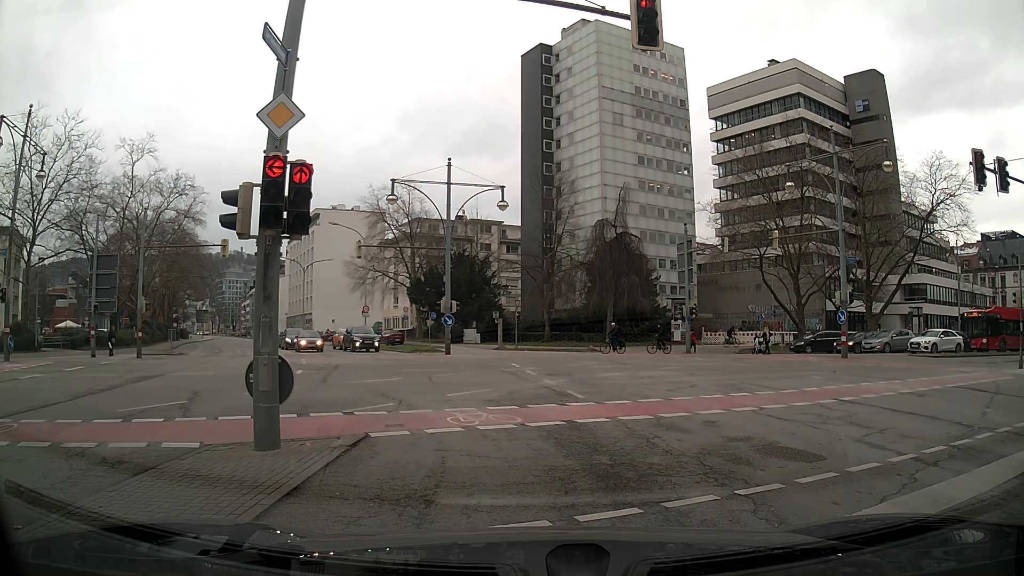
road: secondary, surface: asphalt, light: Day
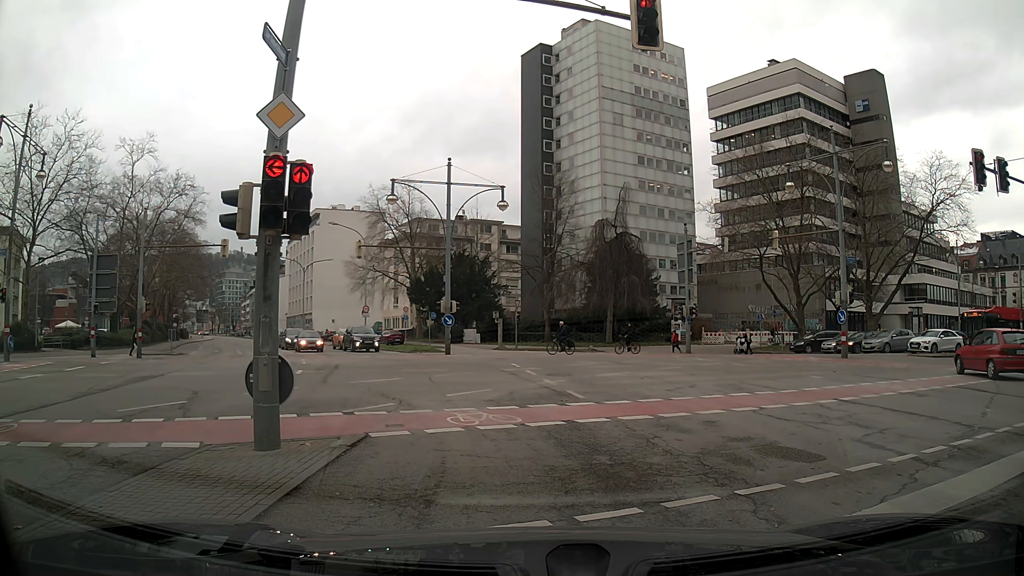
(0.0, 0.0) m; 0°
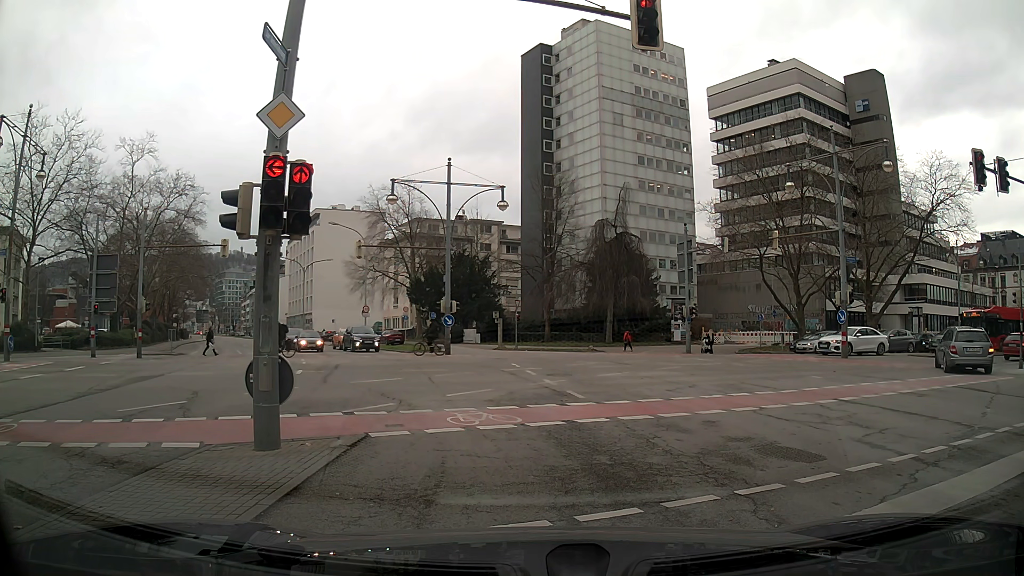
(0.0, 0.0) m; 0°
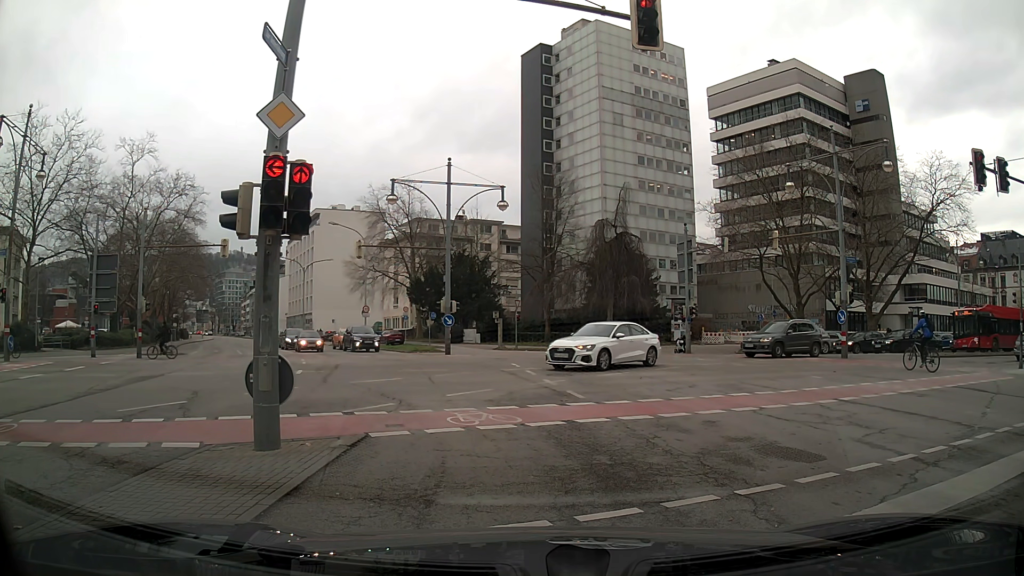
(0.0, 0.0) m; 0°
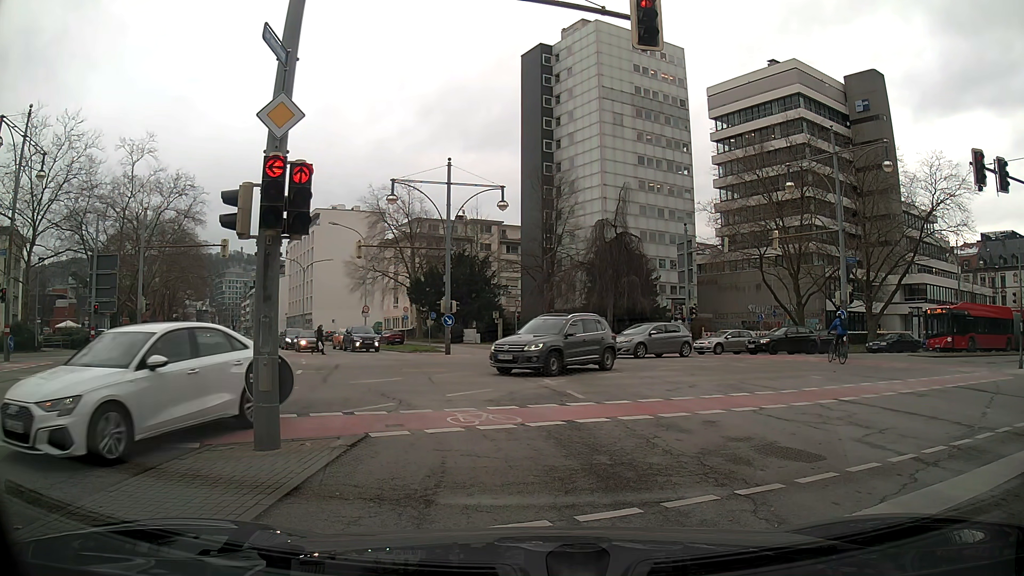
(0.0, 0.0) m; 0°
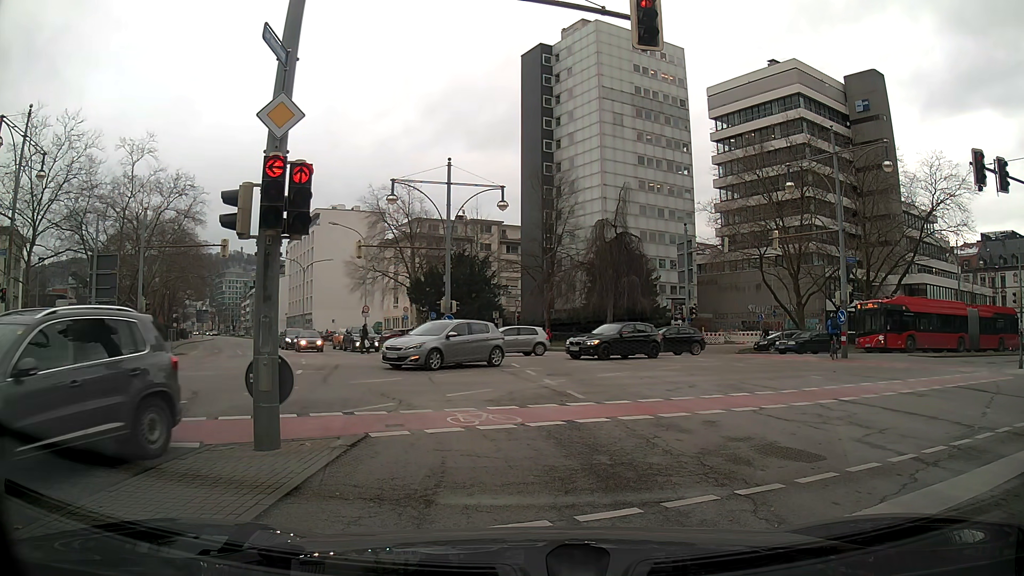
(0.0, 0.0) m; 0°
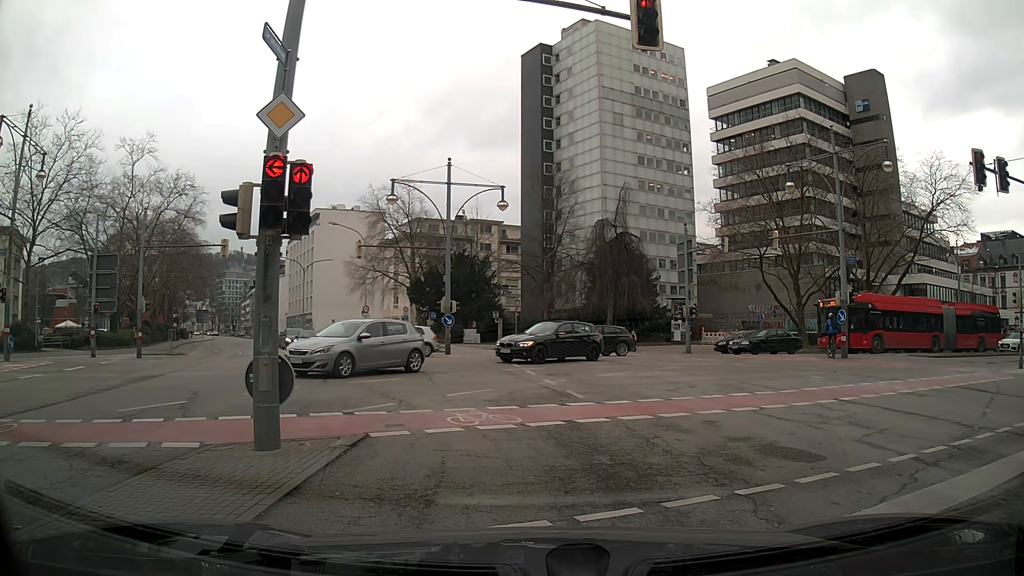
(0.0, 0.0) m; 0°
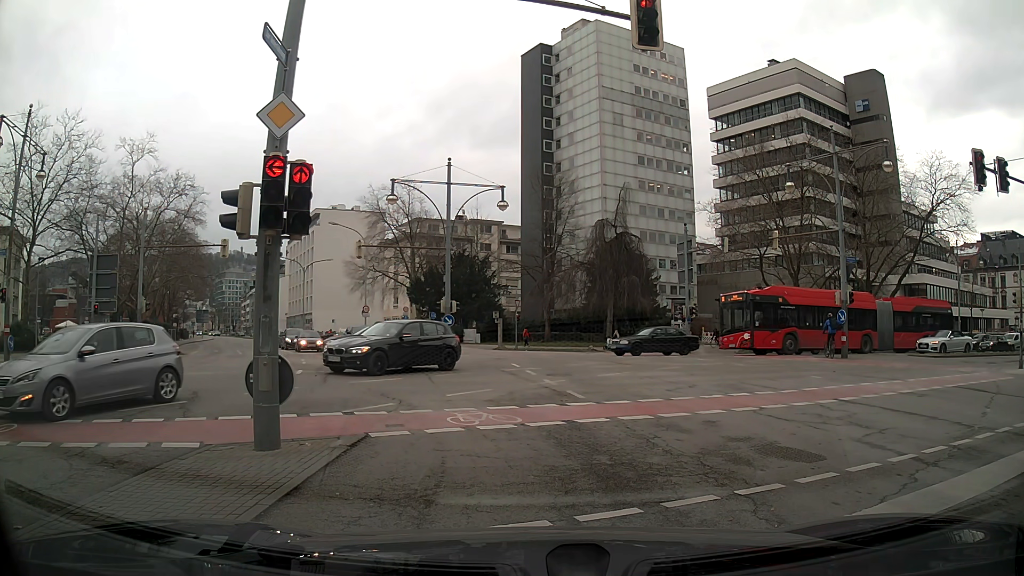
(0.0, 0.0) m; 0°
